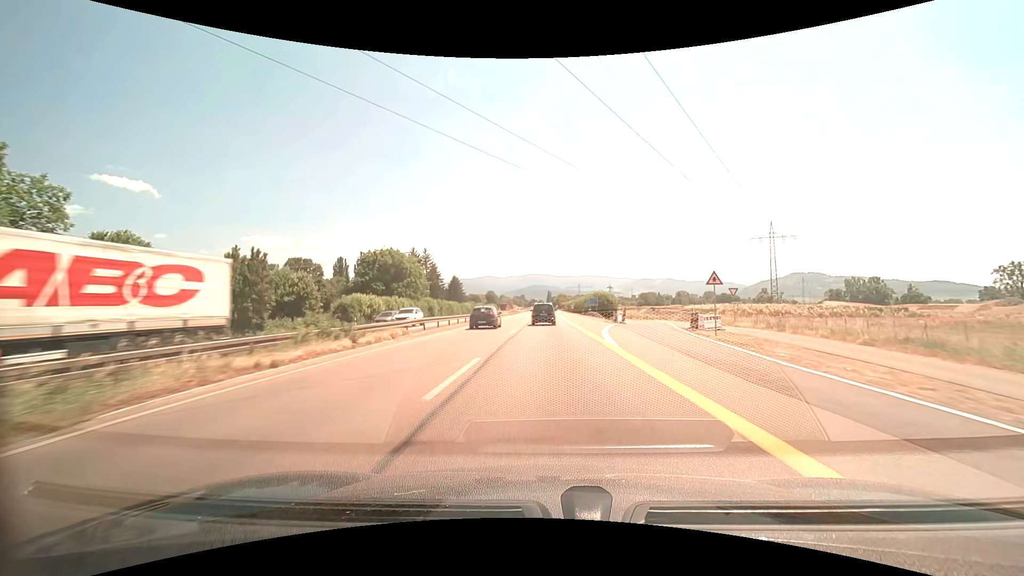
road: trunk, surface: asphalt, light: Day
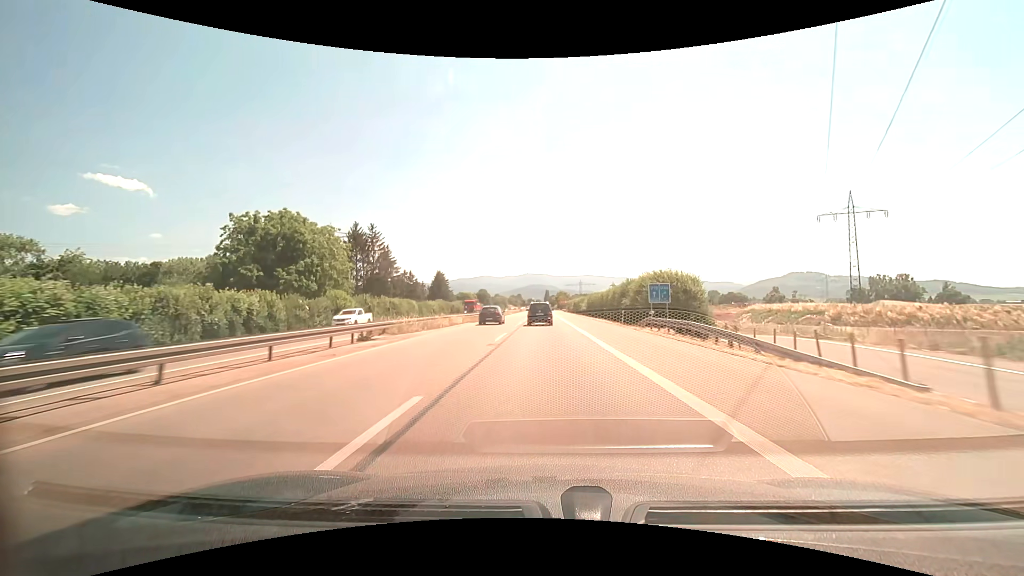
(+0.1, +41.8) m; 0°
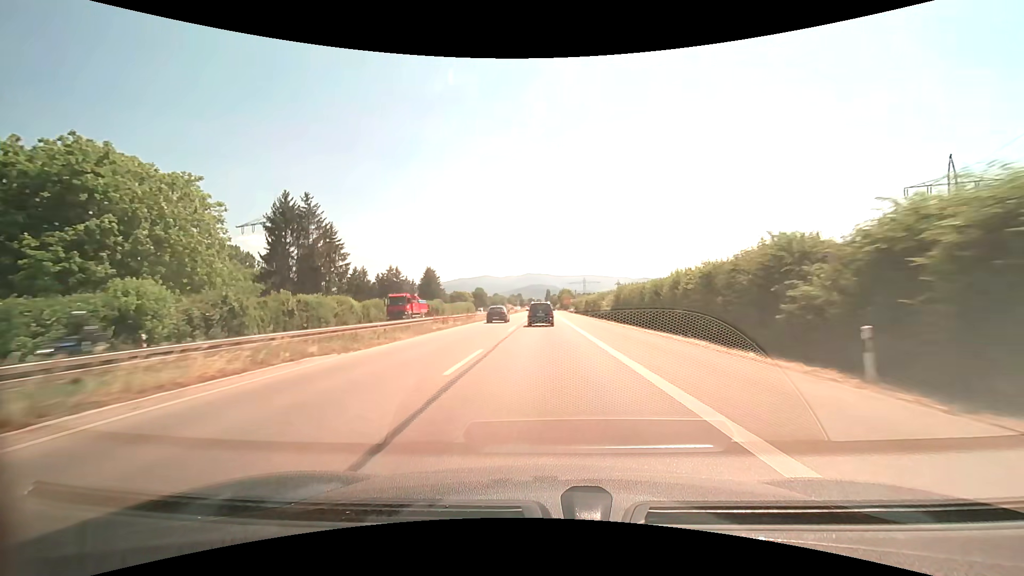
(0.0, +27.9) m; 0°
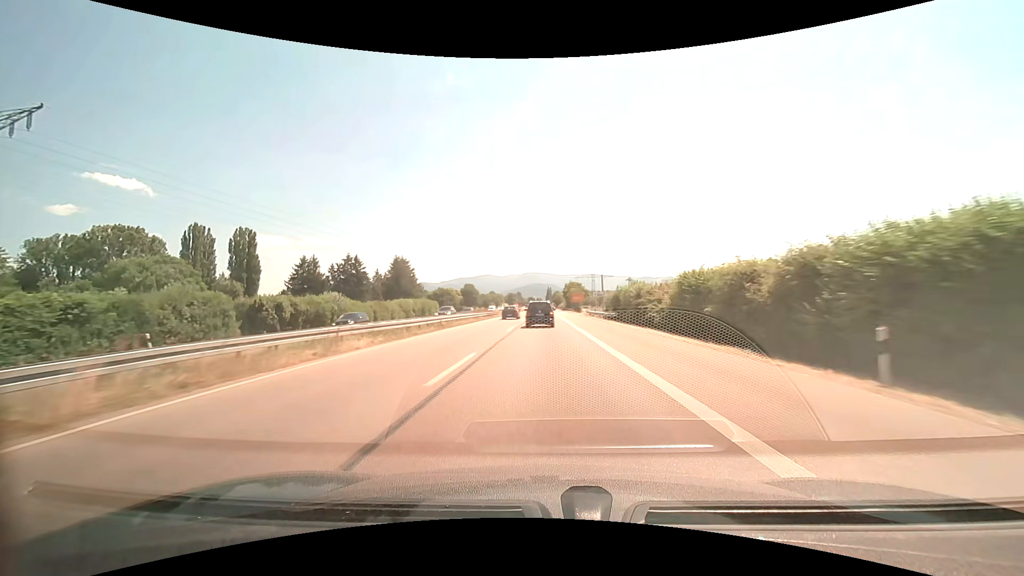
(0.0, +55.7) m; 0°
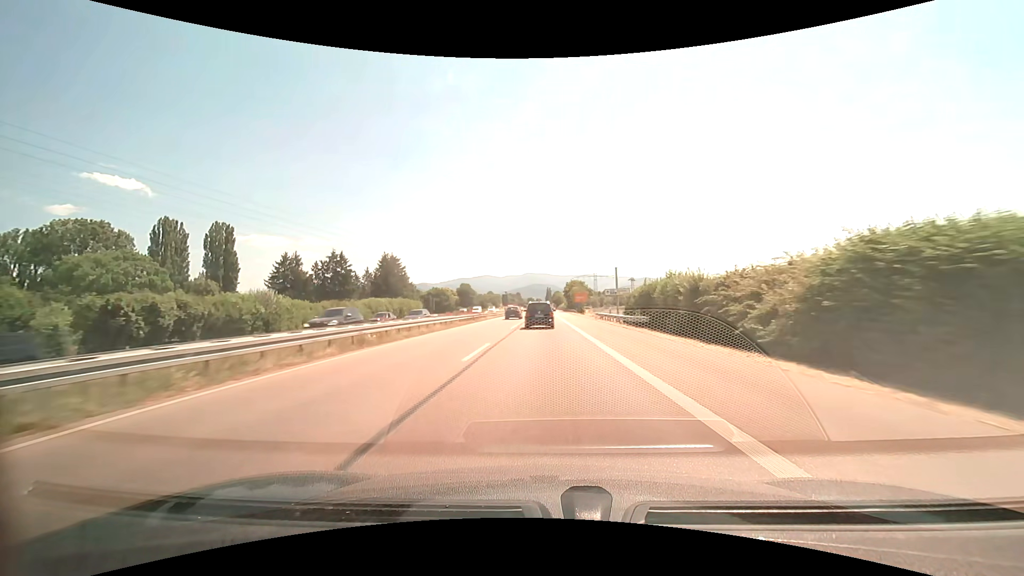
(0.0, +13.9) m; 0°
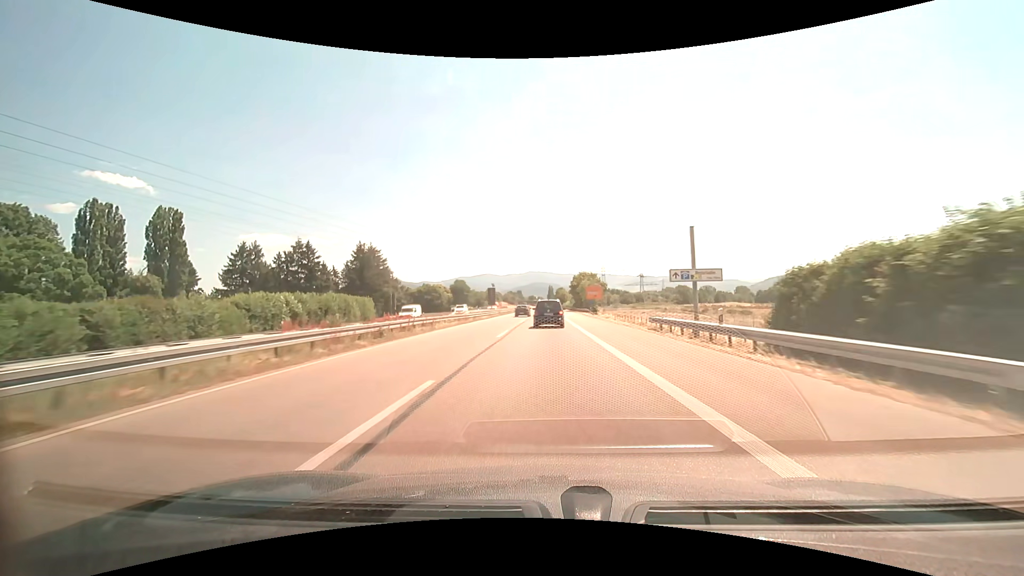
(0.0, +27.4) m; 0°
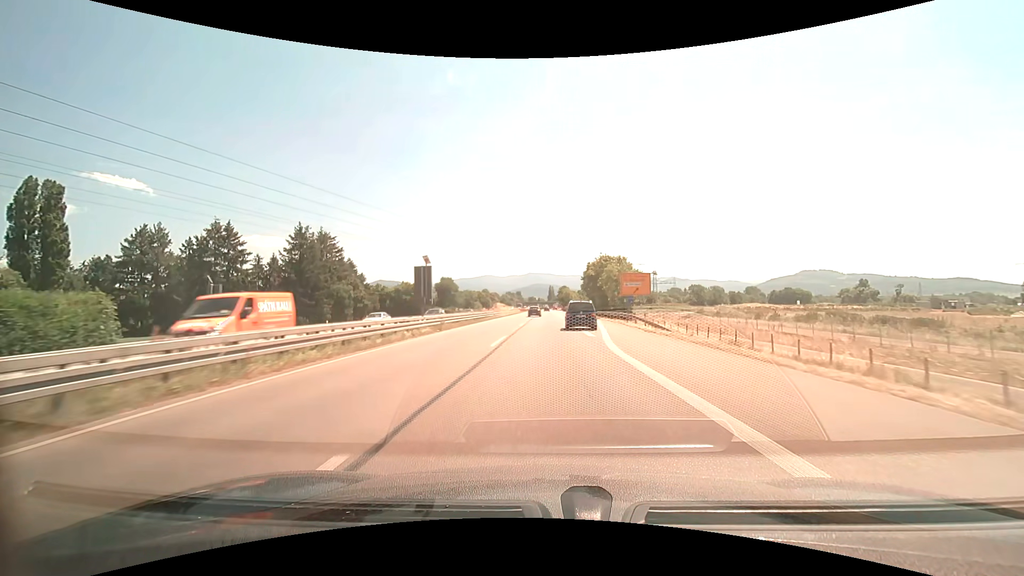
(0.0, +40.3) m; 0°
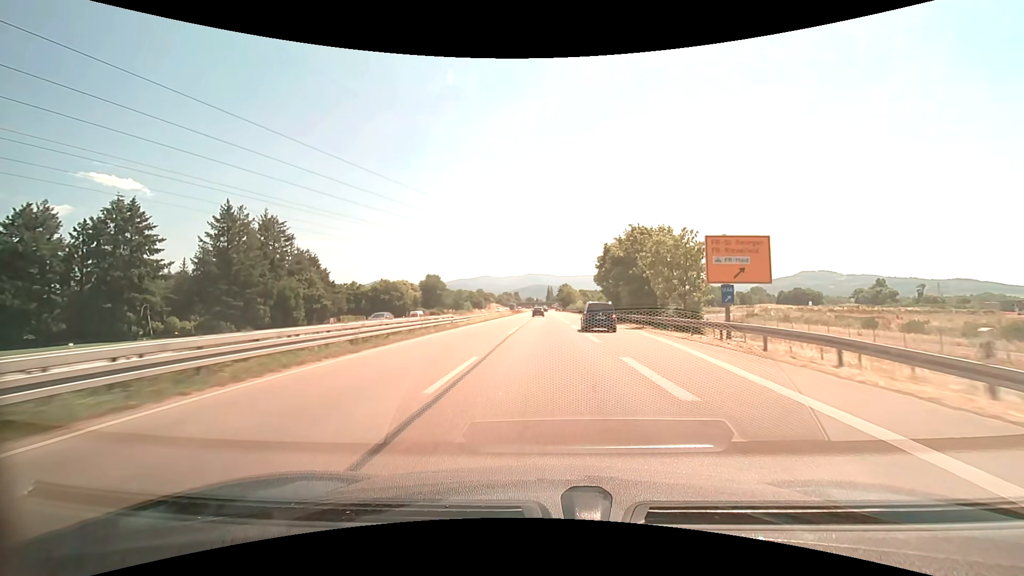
(+0.1, +27.2) m; 0°
(0, +10) (0, +20) (0, +30) (0, +40) (0, +50) (0, +60) (0, +70) (0, +80) (0, +90) (0, +100) m
